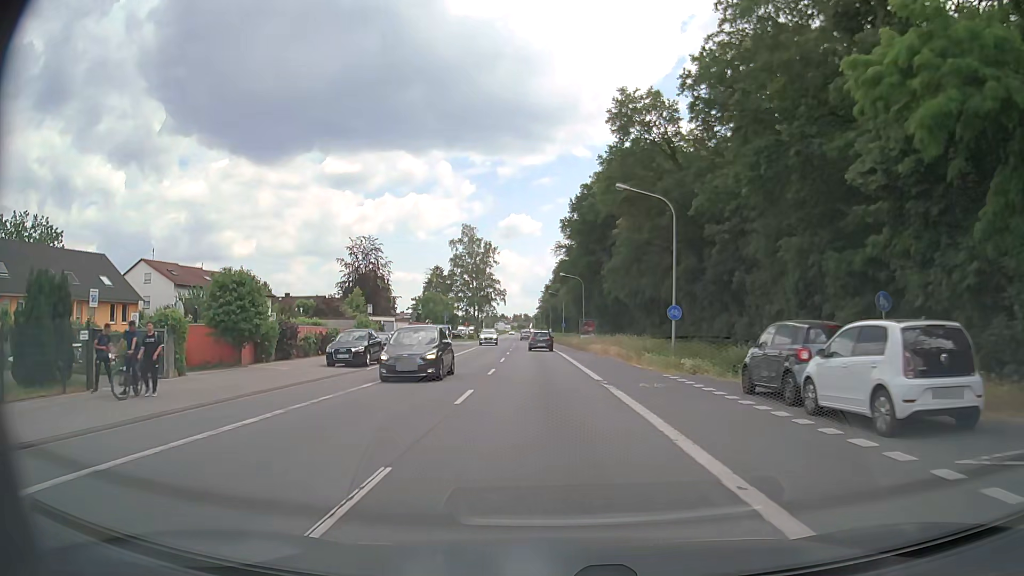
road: primary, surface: asphalt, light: Day
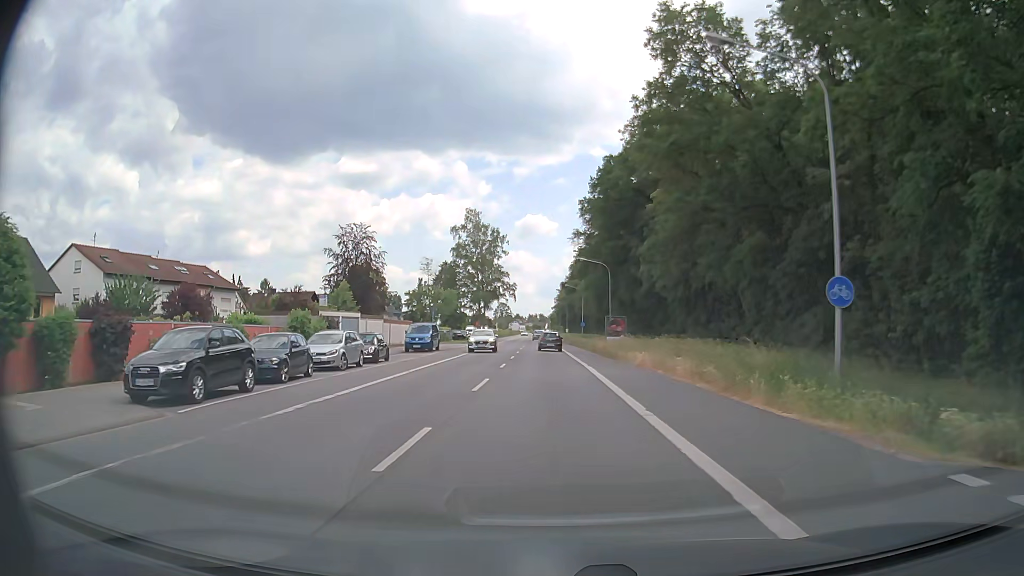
(-0.2, +15.4) m; -1°
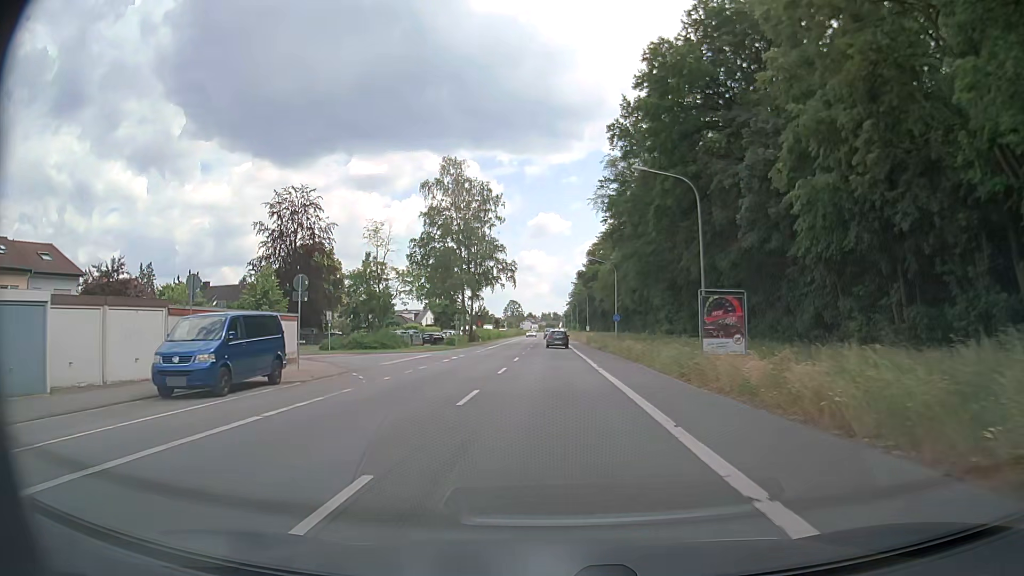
(-0.4, +31.3) m; -1°
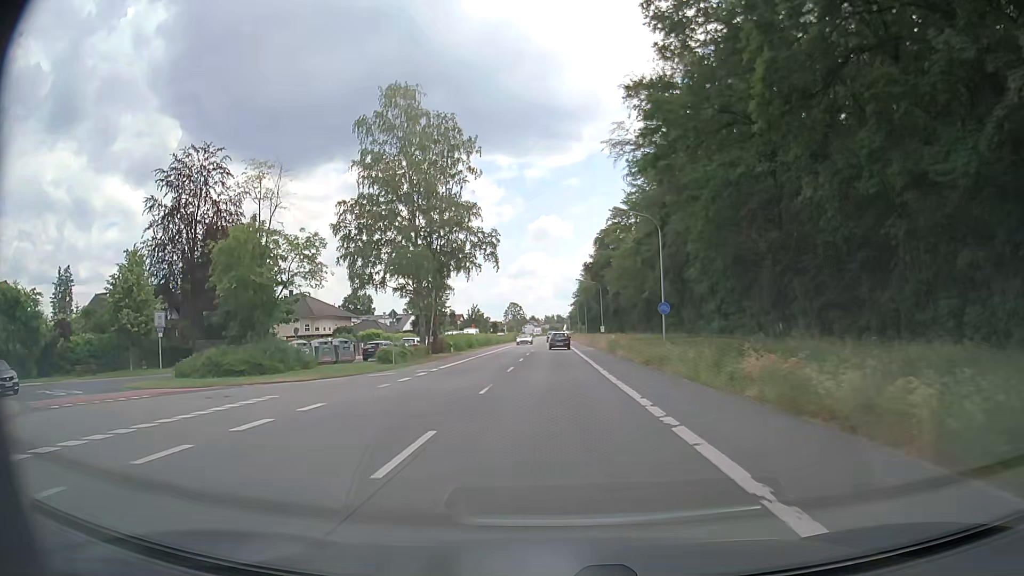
(-0.1, +24.0) m; -1°
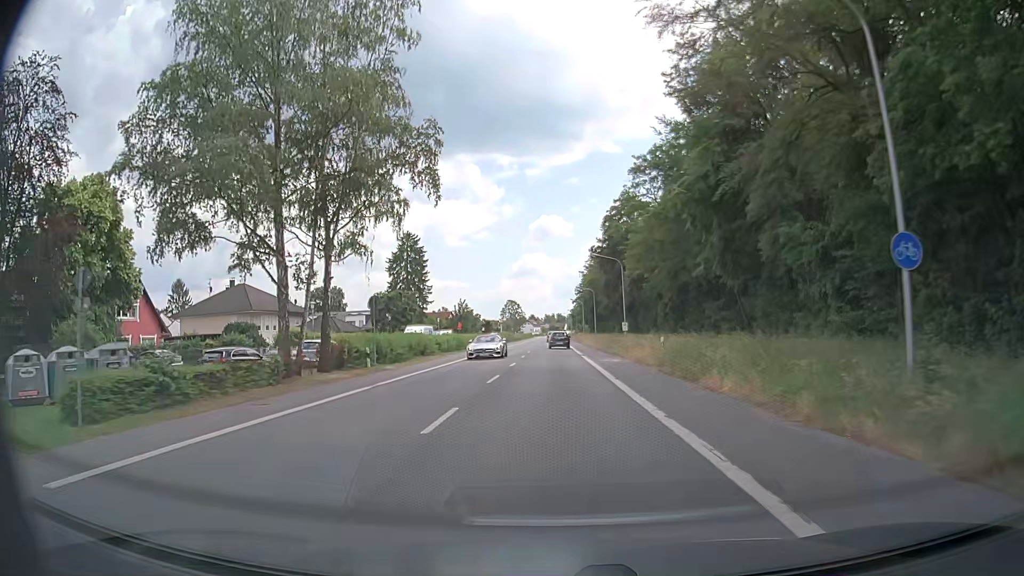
(0.0, +24.4) m; 0°
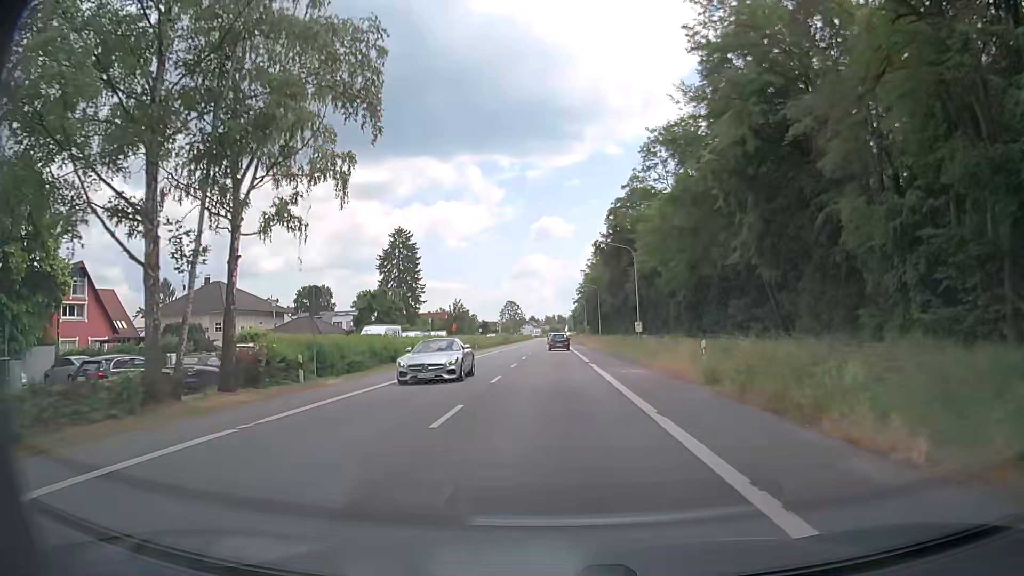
(0.0, +8.2) m; 0°
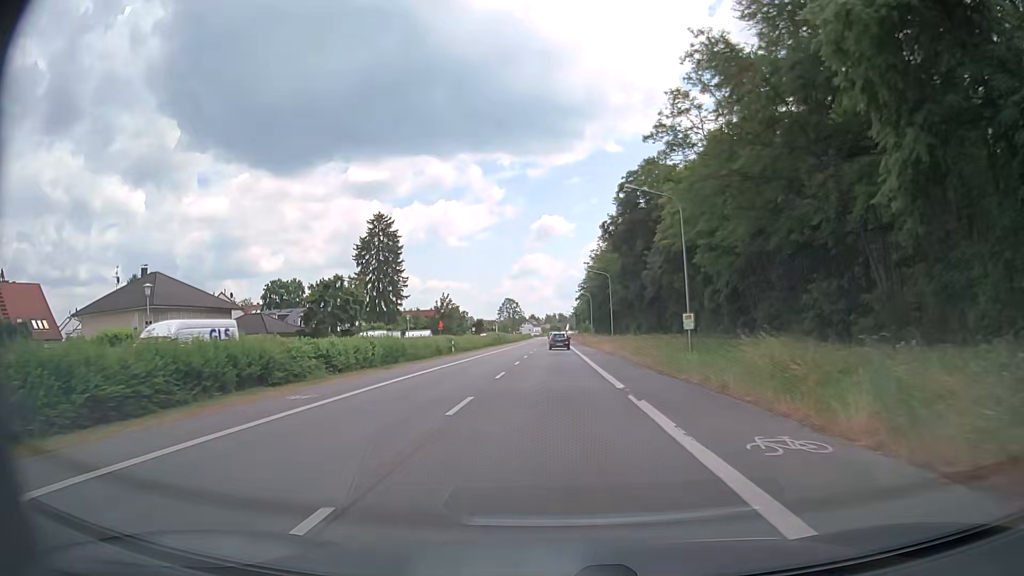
(-0.1, +16.6) m; 0°
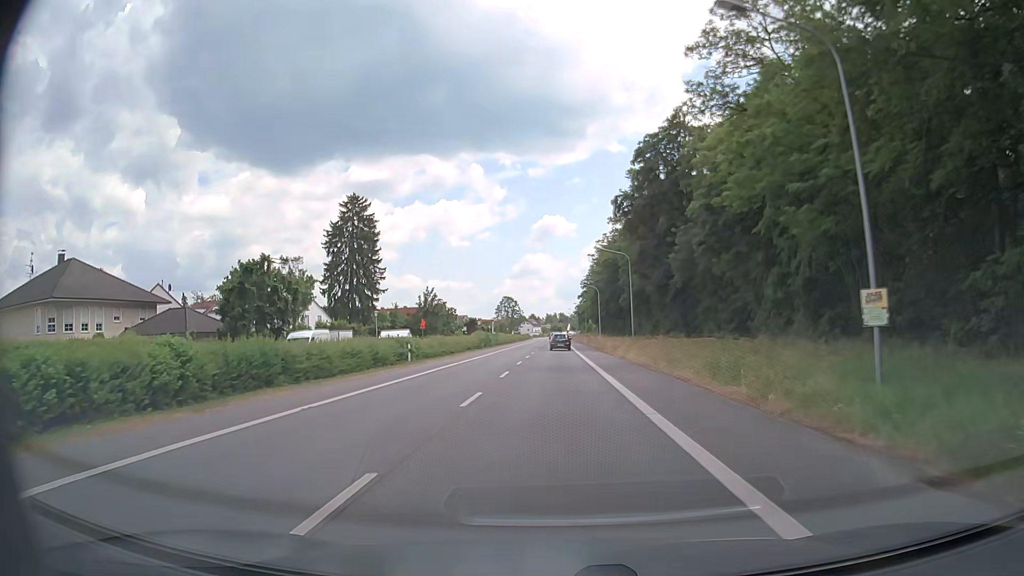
(0.0, +16.7) m; 0°
